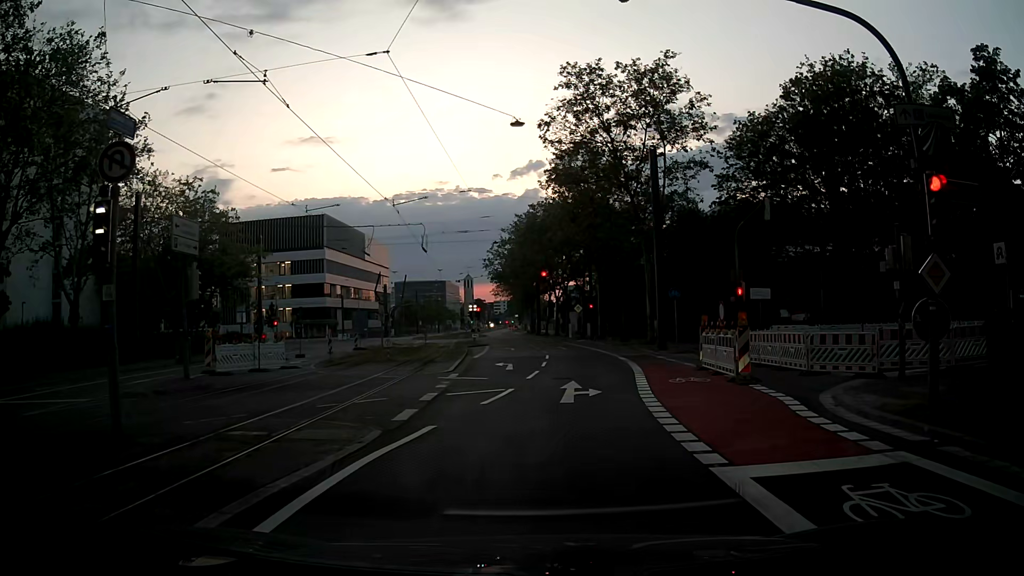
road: secondary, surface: asphalt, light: Dusk
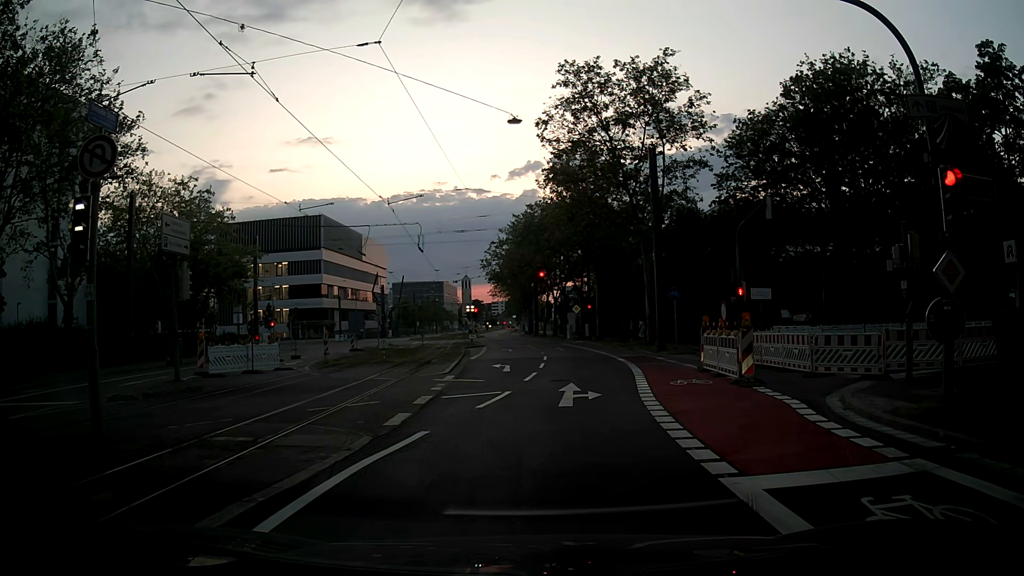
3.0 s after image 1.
(0.0, +0.5) m; 0°
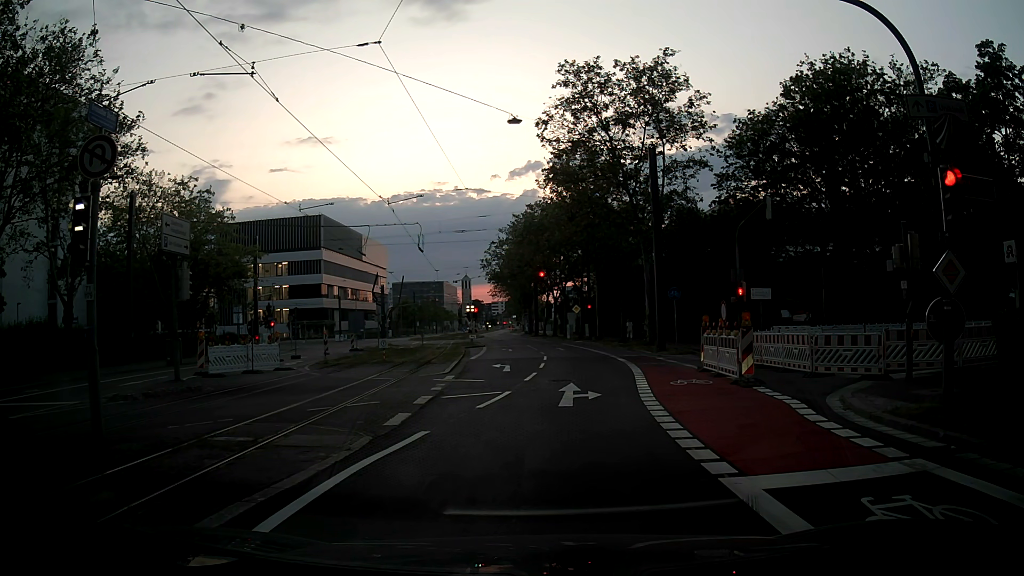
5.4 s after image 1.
(0.0, 0.0) m; 0°
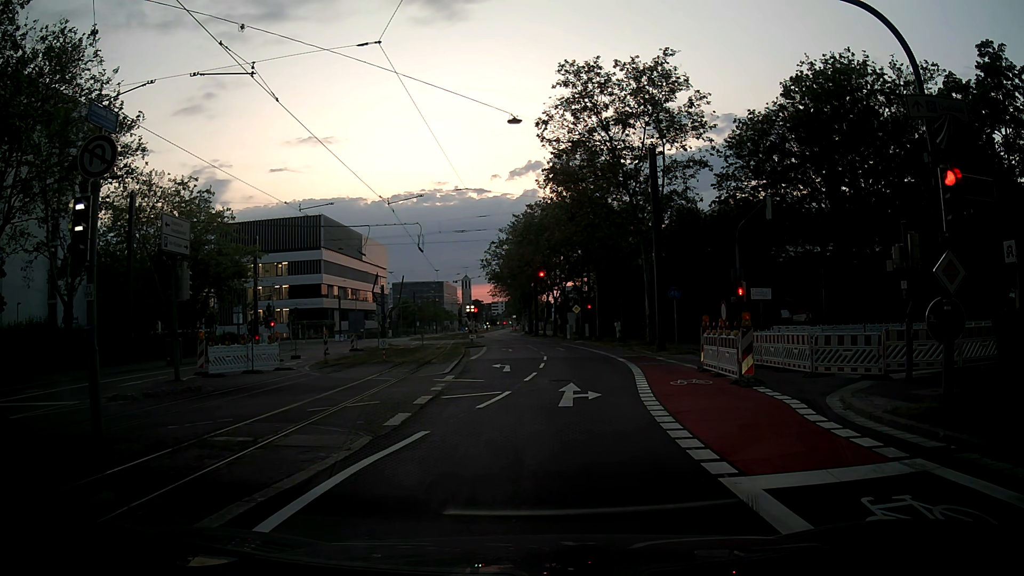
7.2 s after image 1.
(0.0, 0.0) m; 0°
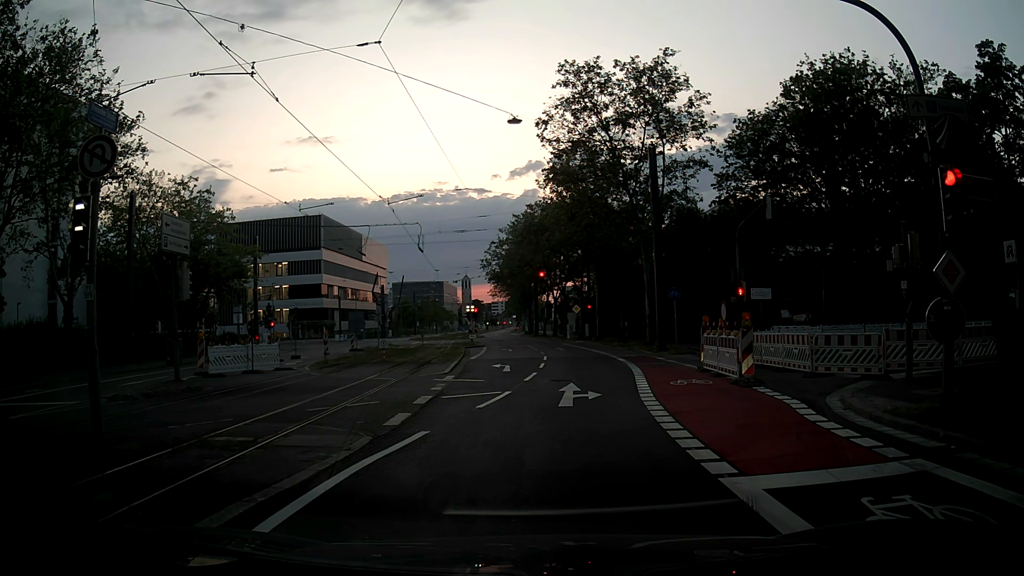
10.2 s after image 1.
(0.0, 0.0) m; 0°
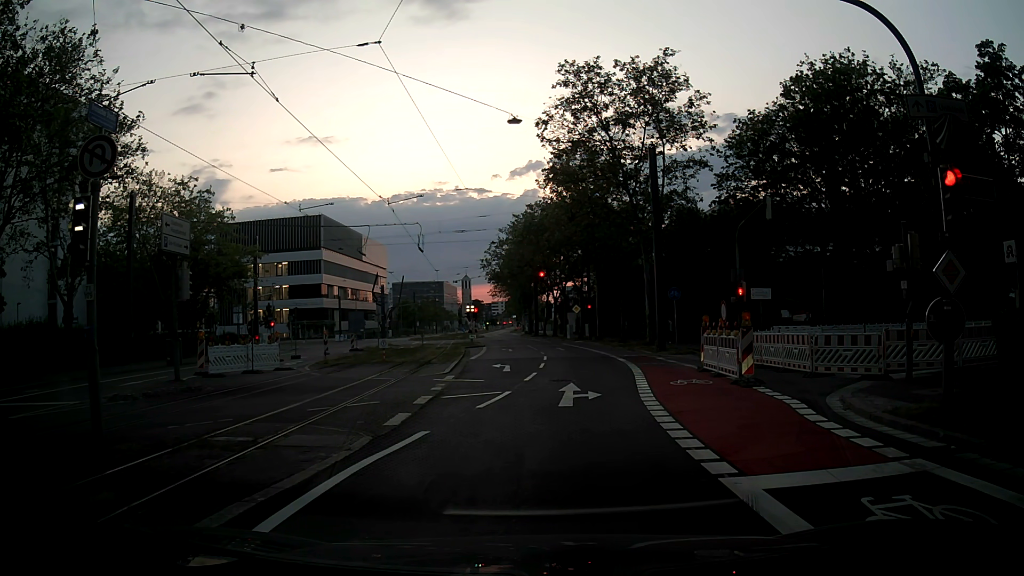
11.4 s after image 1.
(0.0, 0.0) m; 0°
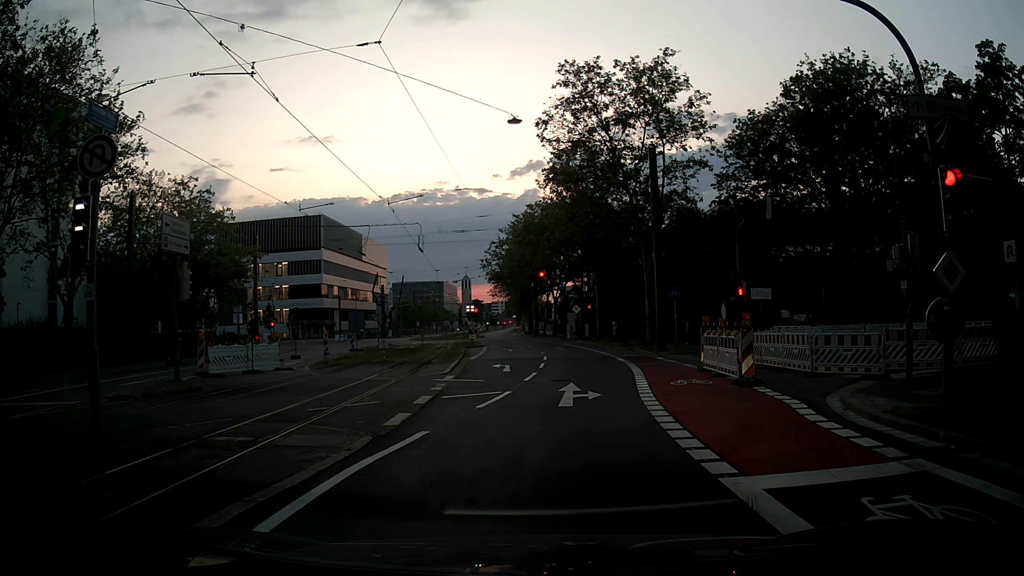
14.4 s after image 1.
(0.0, 0.0) m; 0°
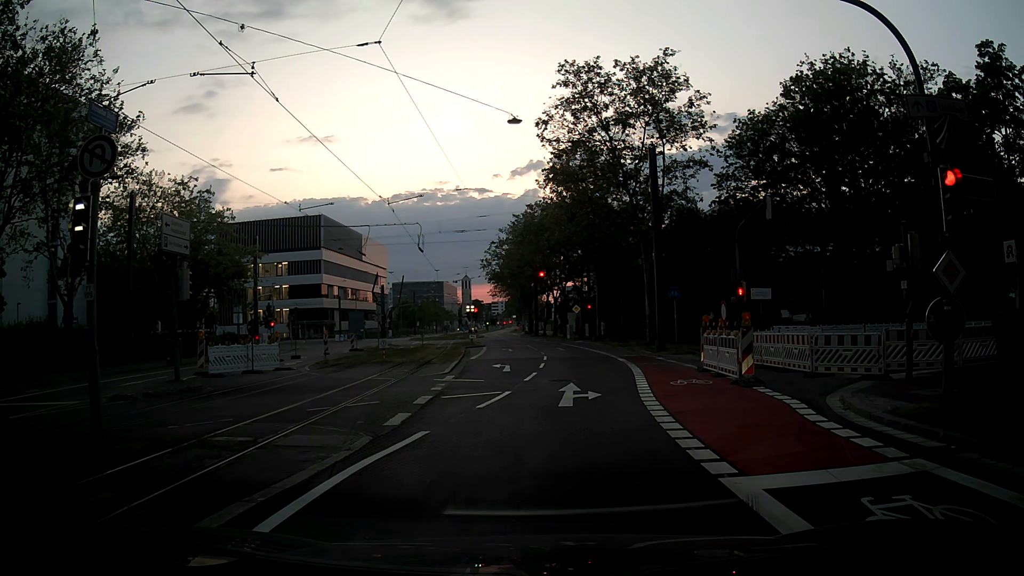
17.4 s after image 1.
(0.0, 0.0) m; 0°
